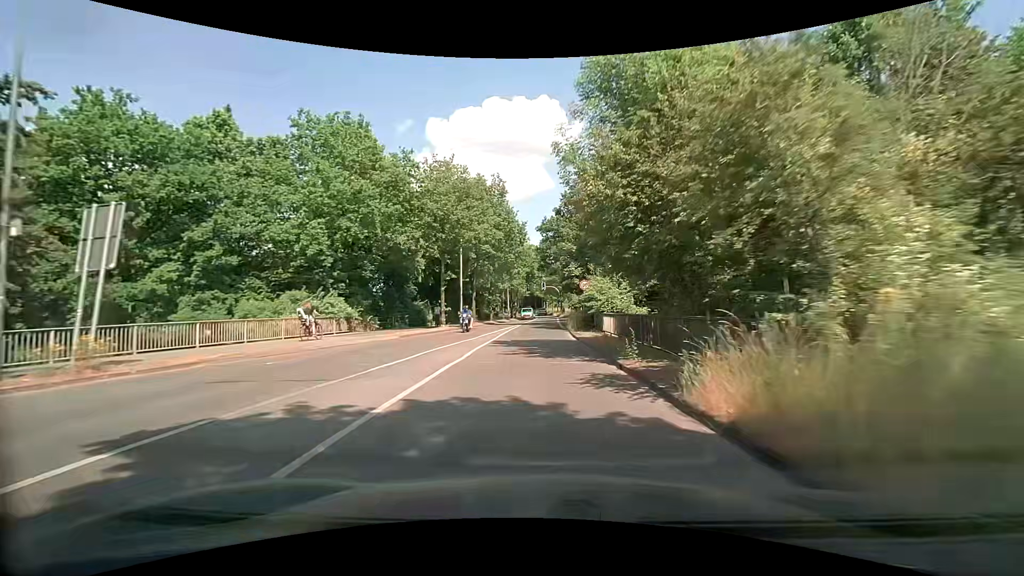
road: secondary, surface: asphalt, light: Day
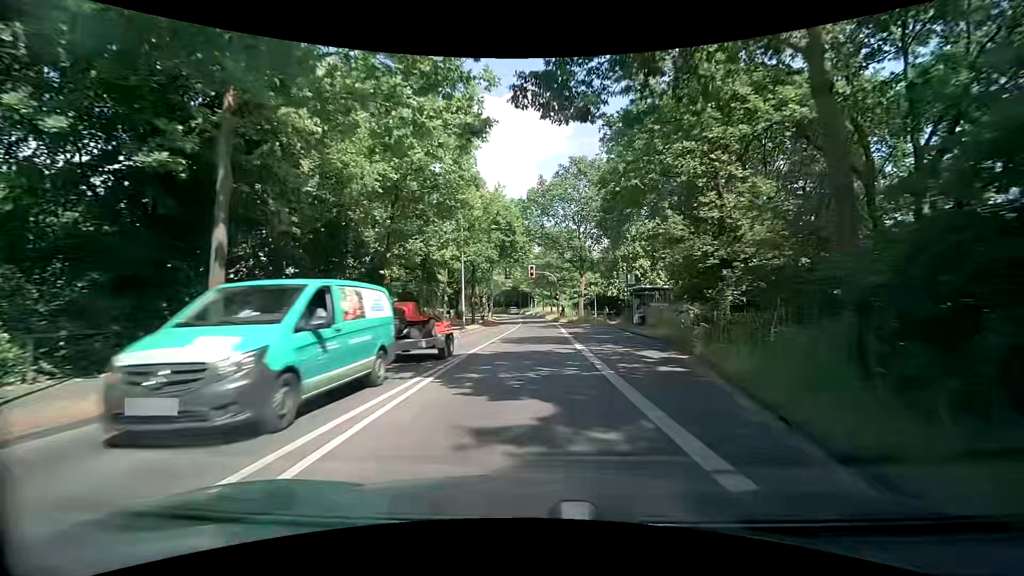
(+0.5, +36.3) m; +2°
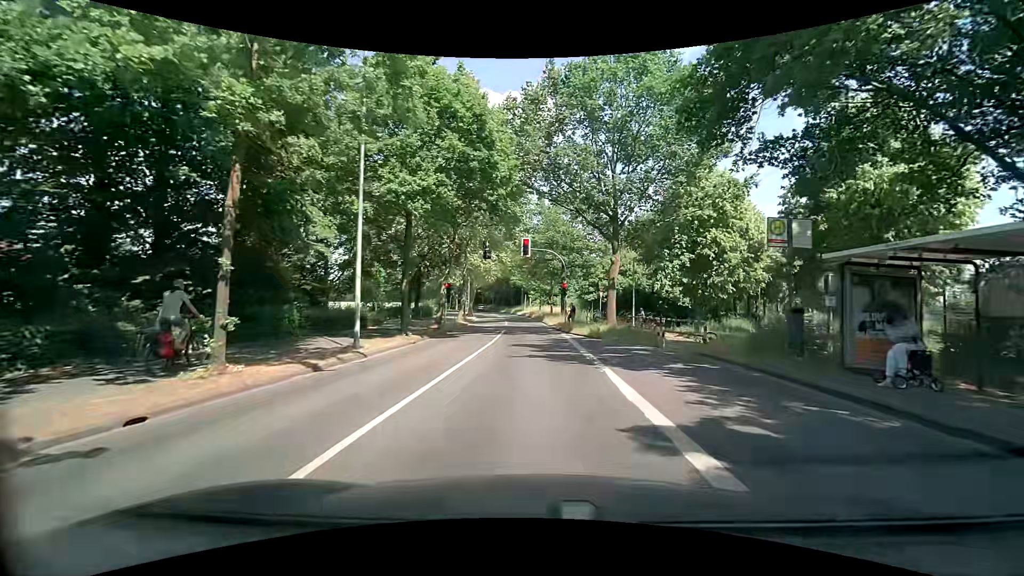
(-0.1, +21.5) m; -1°
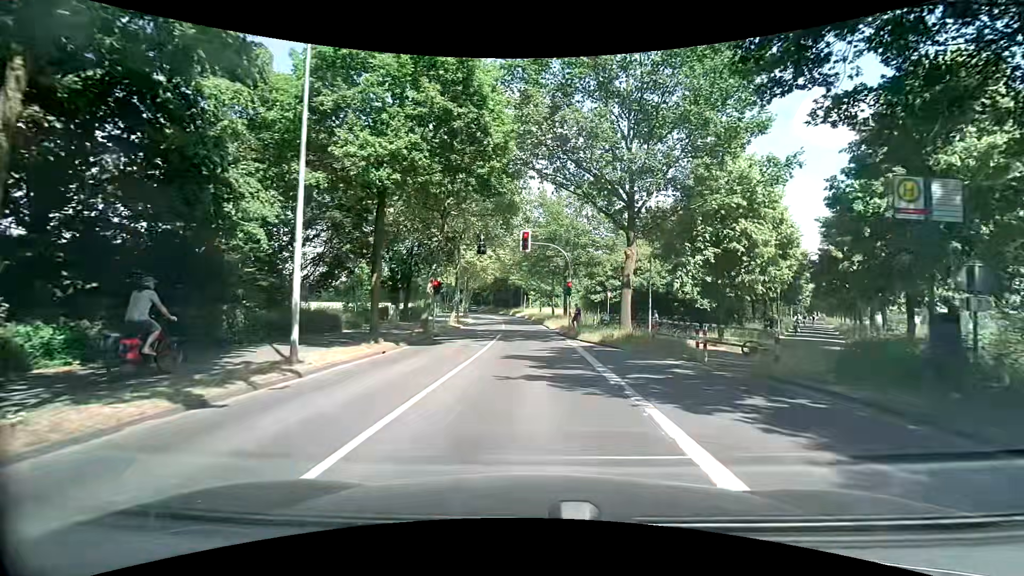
(+0.1, +4.1) m; +1°
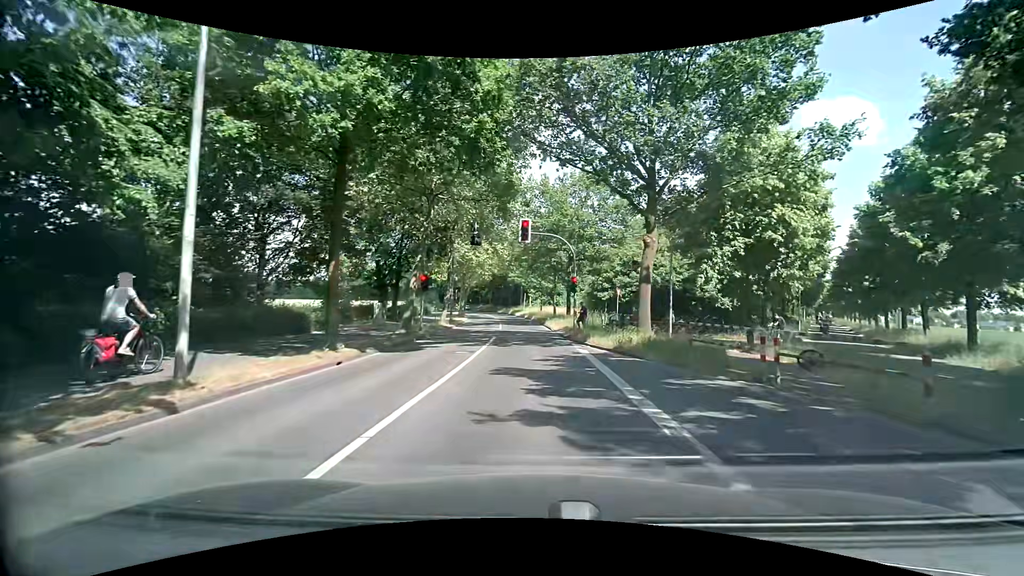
(0.0, +3.7) m; 0°
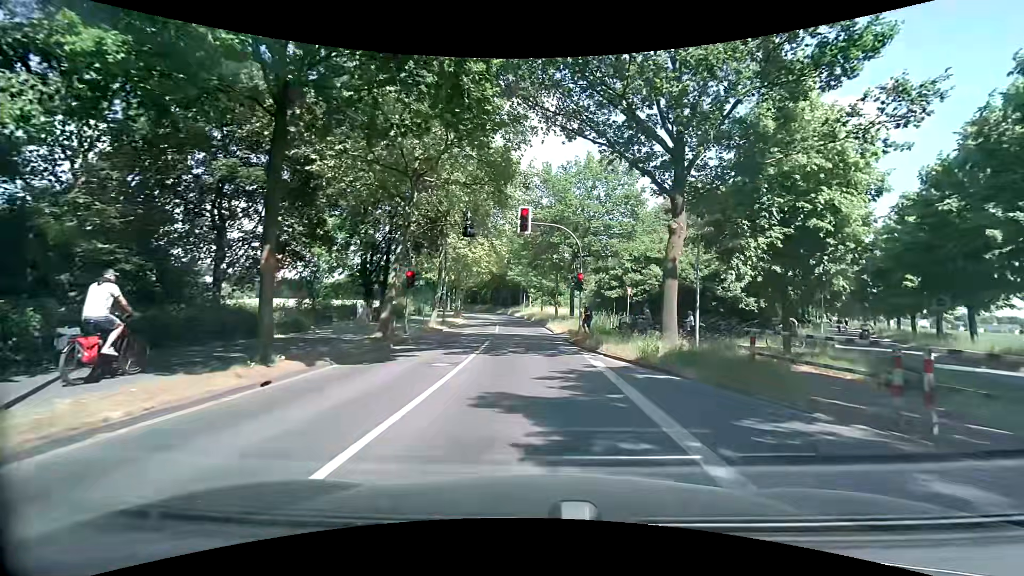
(0.0, +3.4) m; -1°
